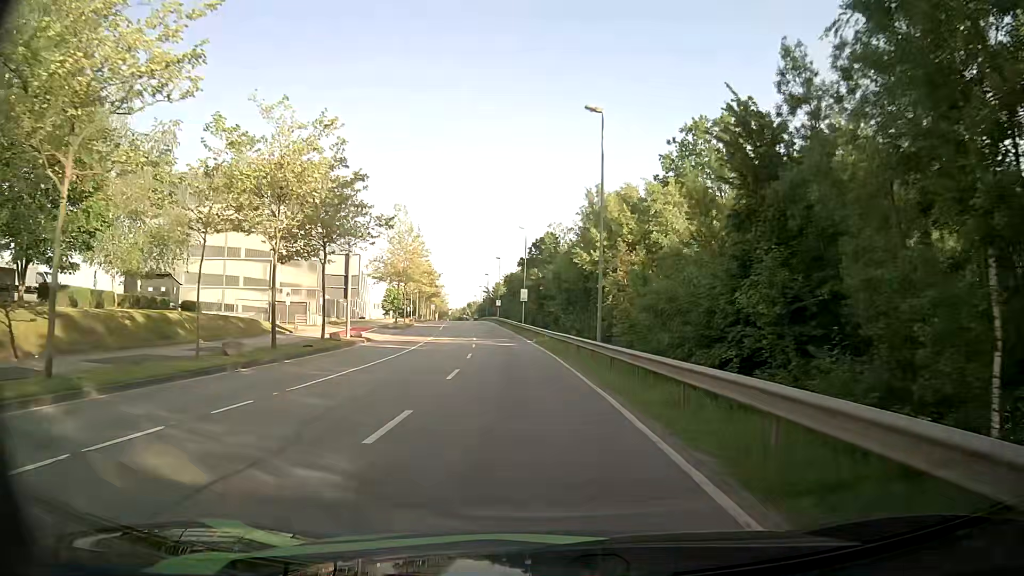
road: secondary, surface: asphalt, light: Day
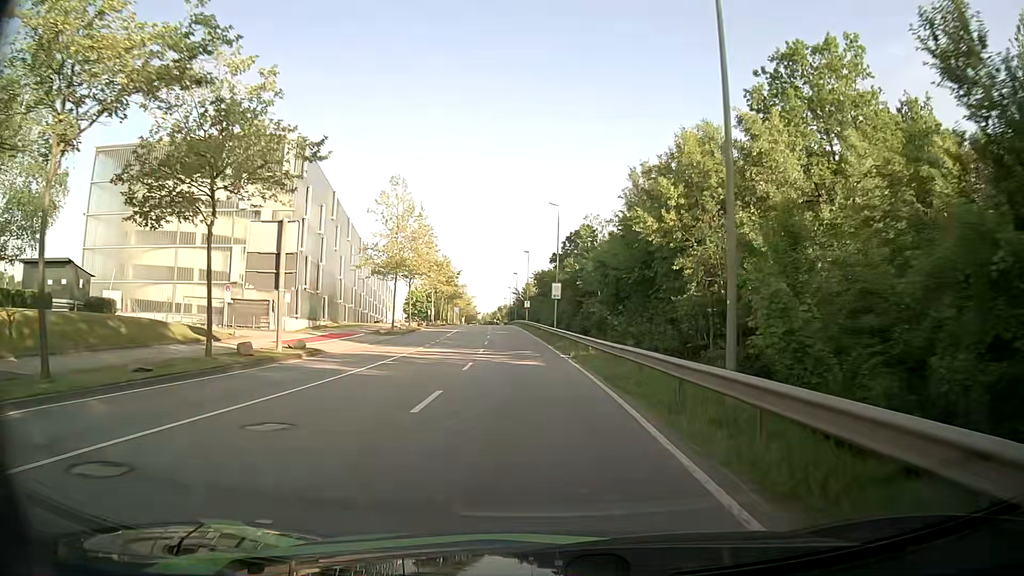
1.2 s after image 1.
(-0.3, +15.4) m; -2°
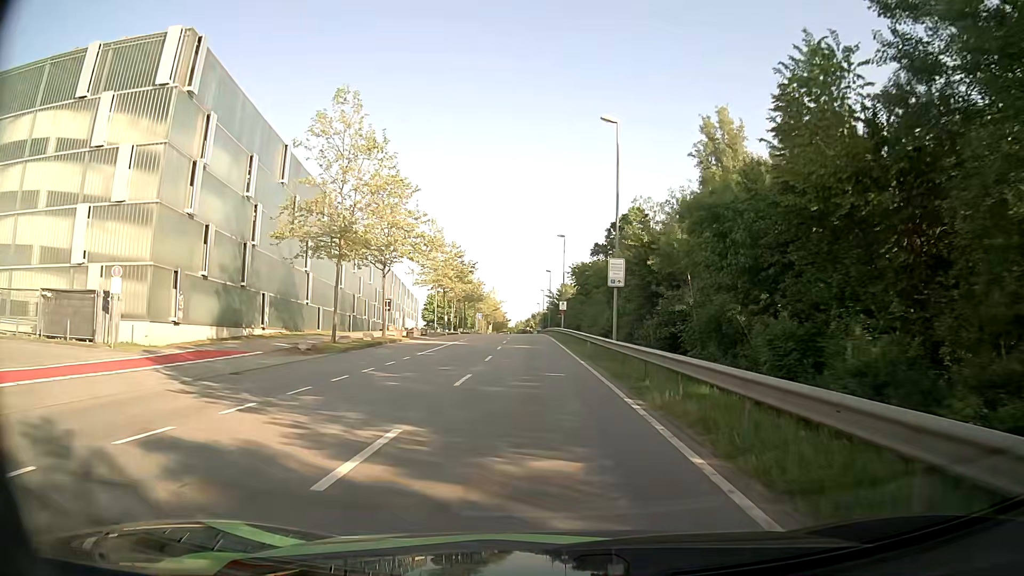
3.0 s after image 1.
(-0.9, +23.1) m; -4°
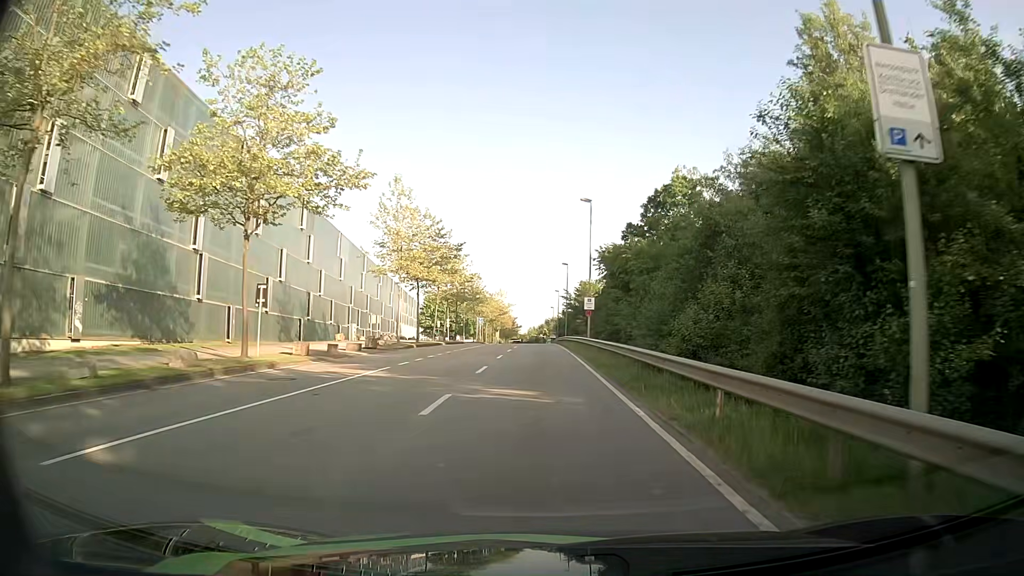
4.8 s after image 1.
(-0.3, +22.6) m; -1°
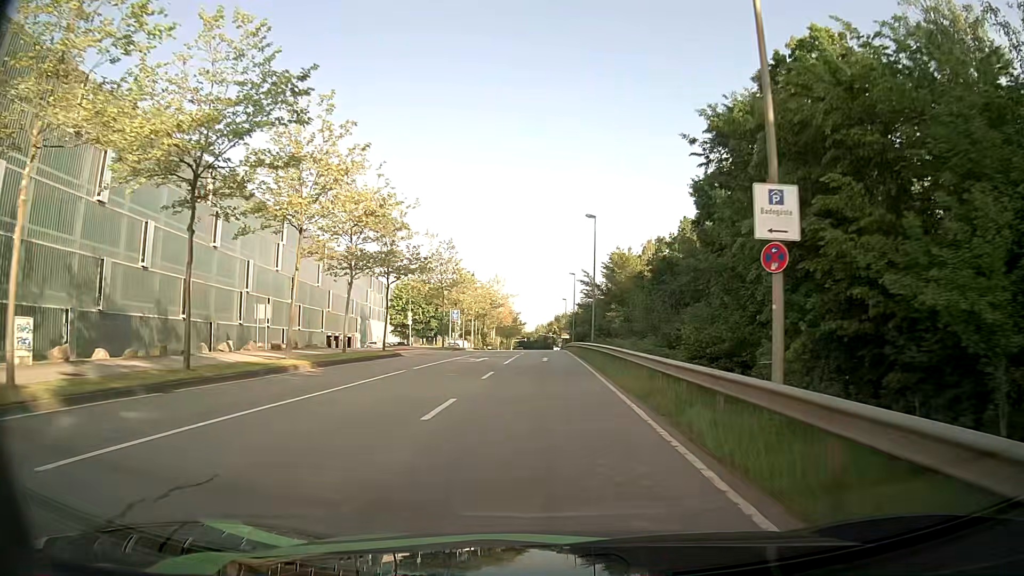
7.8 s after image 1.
(-0.5, +36.1) m; -1°
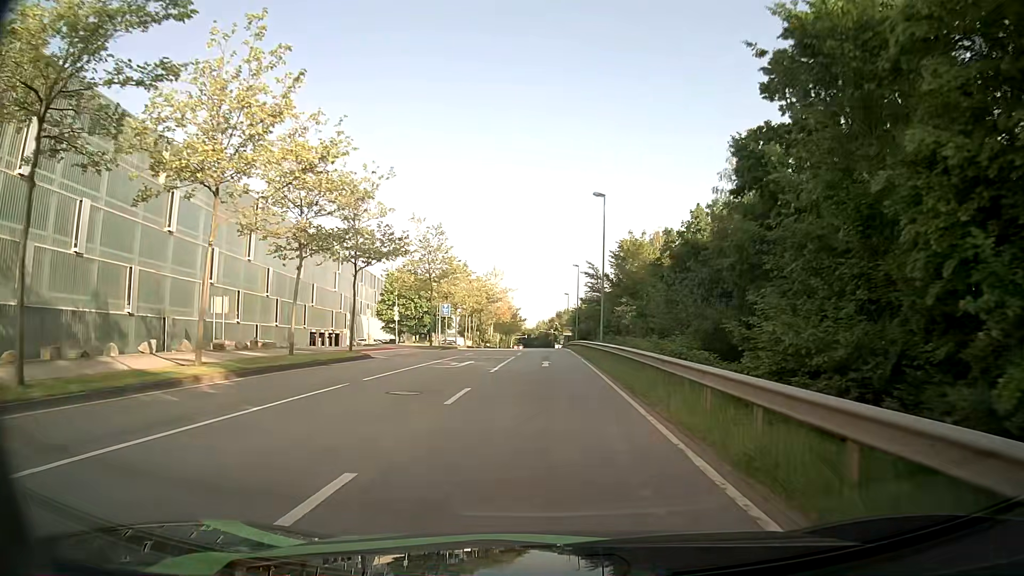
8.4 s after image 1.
(0.0, +7.0) m; 0°
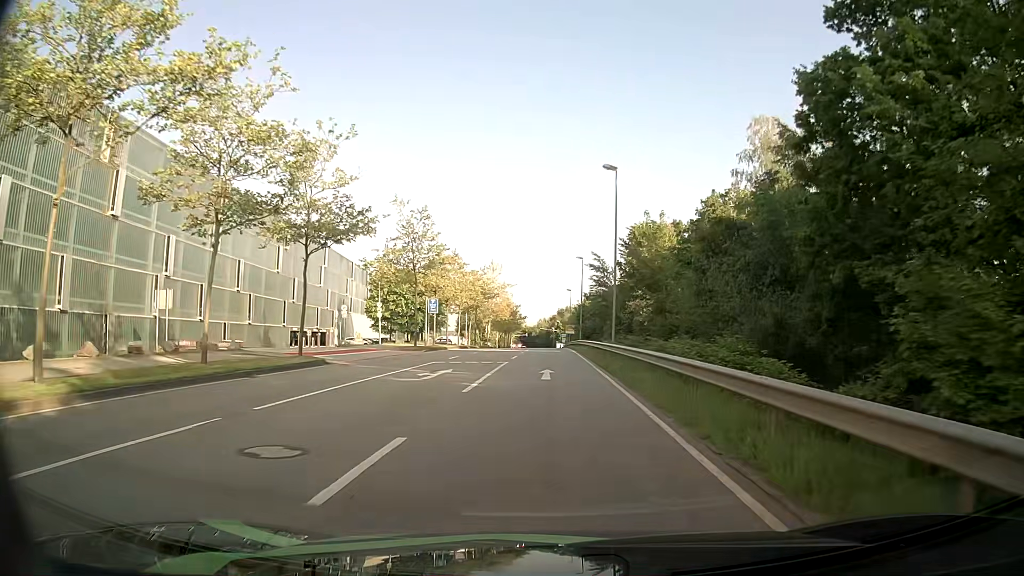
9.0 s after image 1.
(0.0, +7.0) m; 0°
